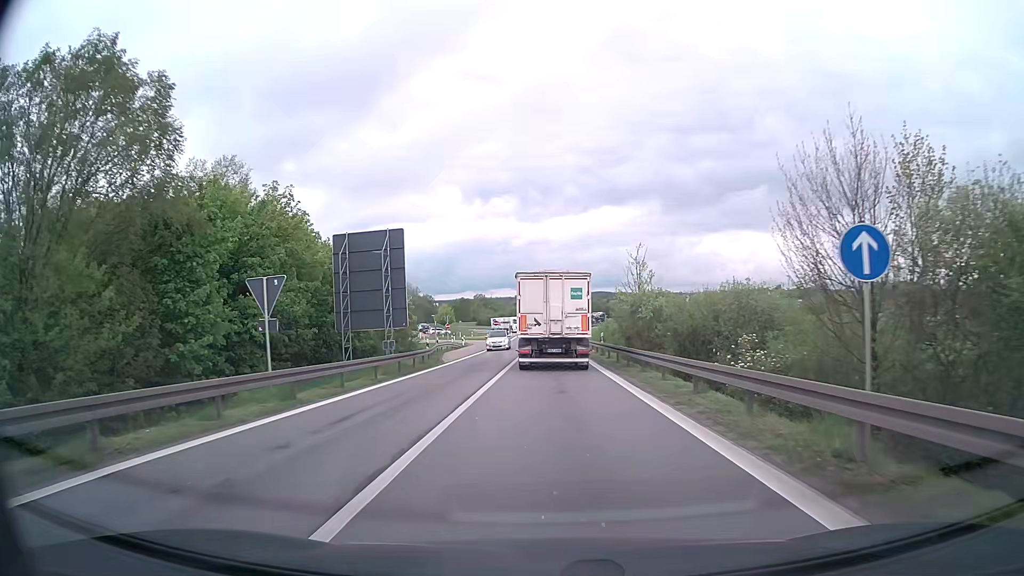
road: motorway_link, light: Day
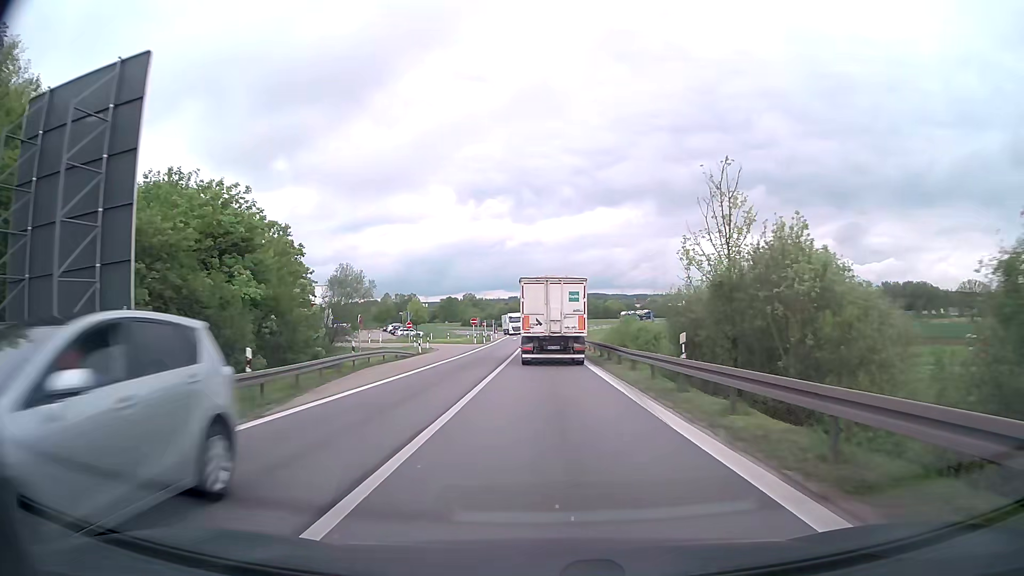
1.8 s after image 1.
(0.0, +23.8) m; 0°
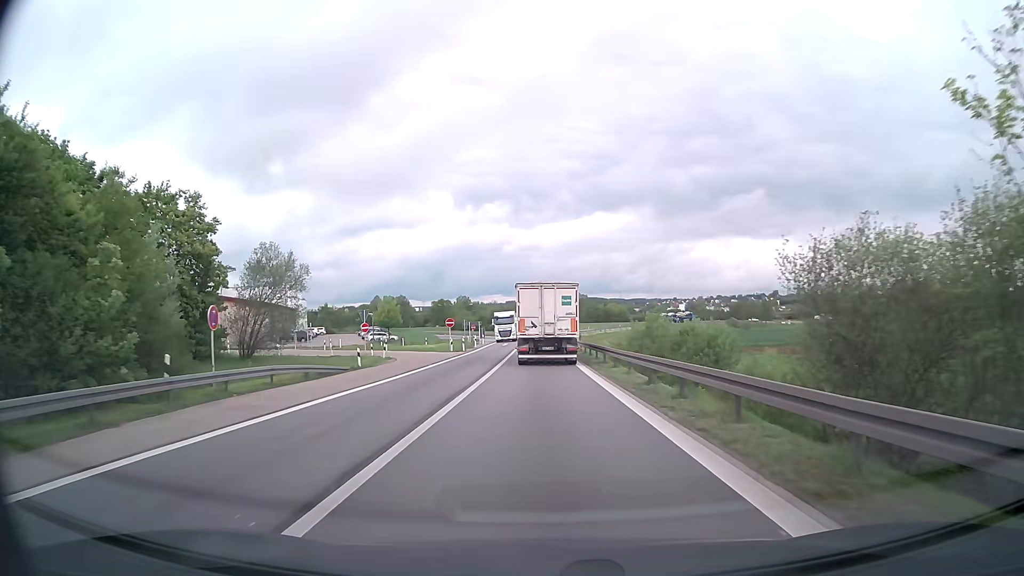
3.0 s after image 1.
(+0.1, +17.2) m; 0°
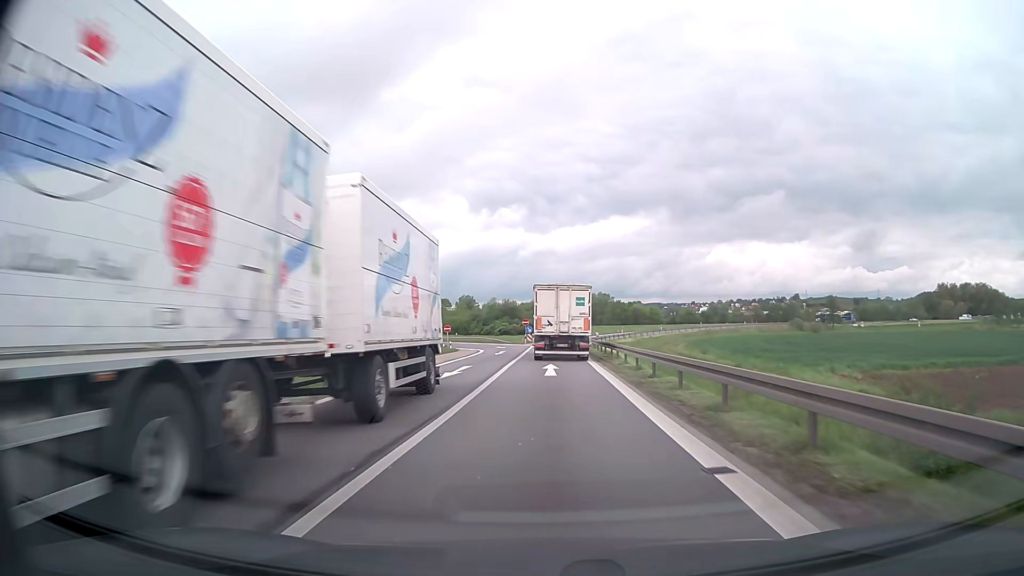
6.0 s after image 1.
(-0.5, +47.1) m; -1°
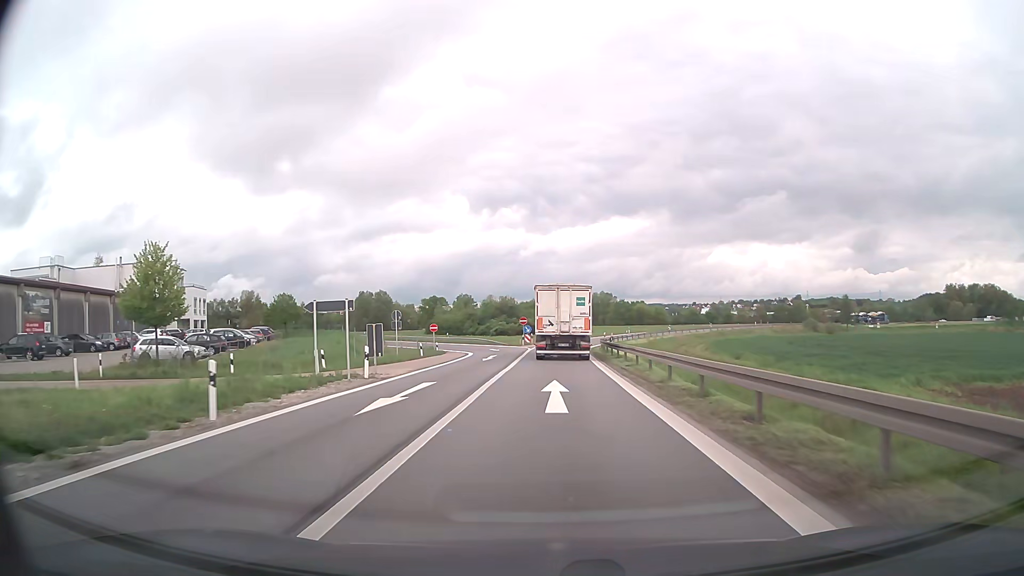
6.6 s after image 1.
(0.0, +9.6) m; 0°
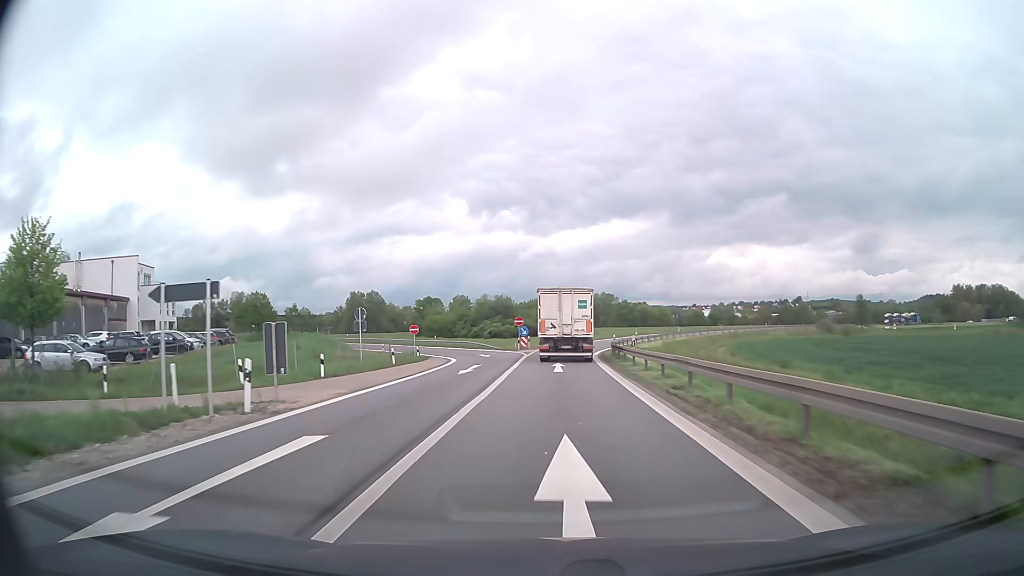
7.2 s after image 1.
(0.0, +9.6) m; 0°
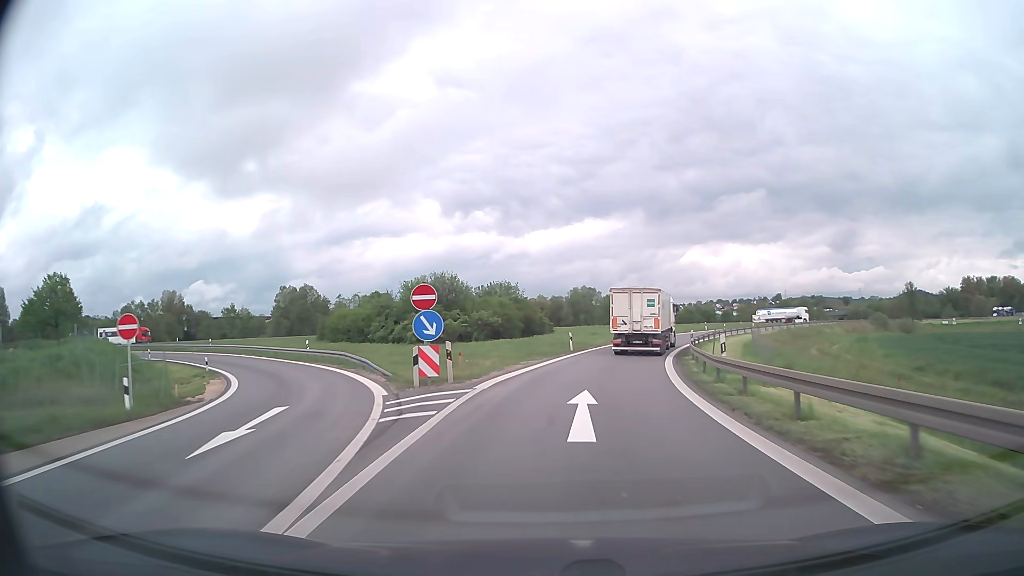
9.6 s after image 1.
(+0.4, +38.3) m; +2°
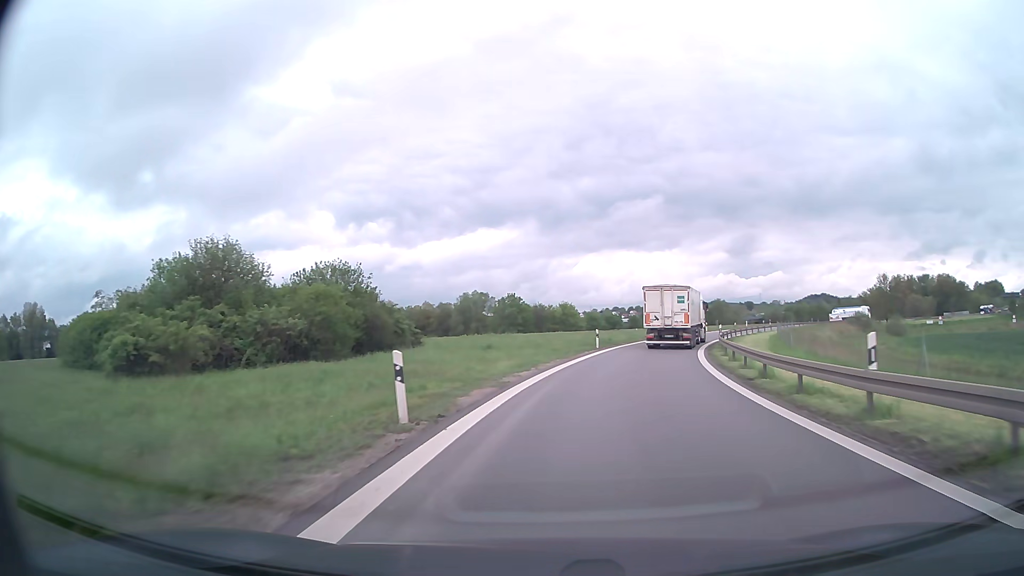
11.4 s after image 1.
(+1.8, +29.5) m; +9°
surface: asphalt
